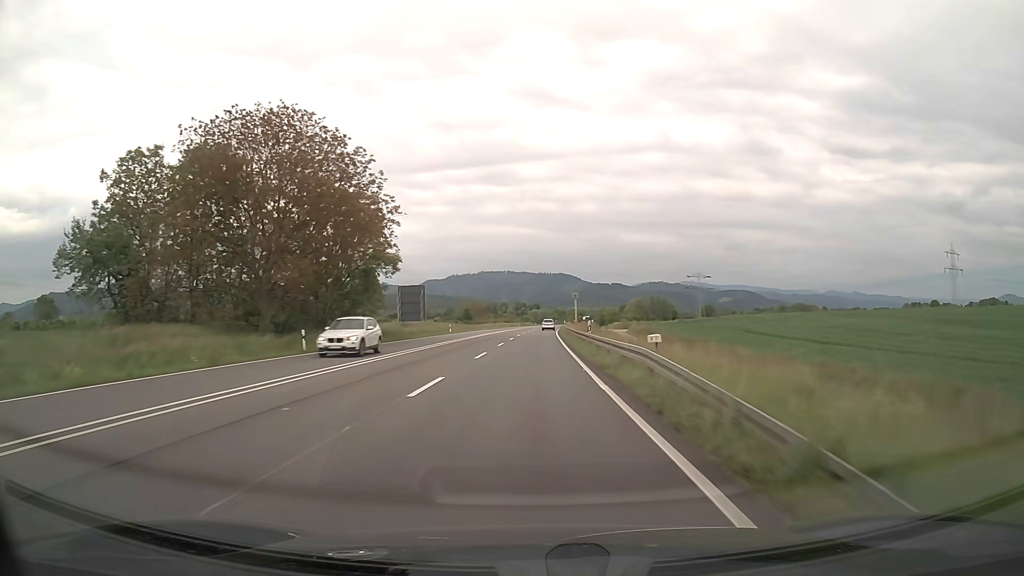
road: trunk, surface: asphalt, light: Day
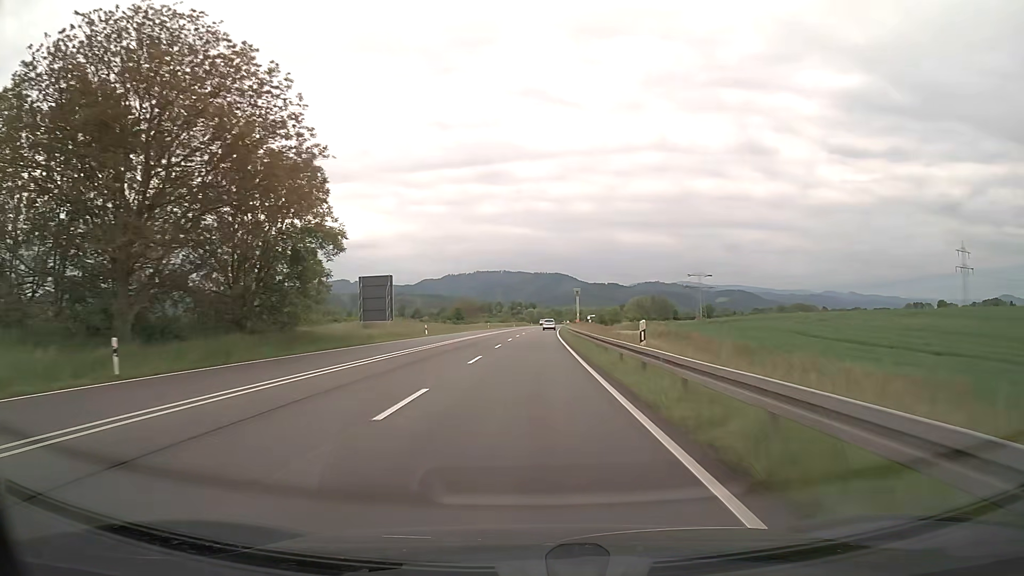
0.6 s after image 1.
(+0.1, +15.1) m; 0°
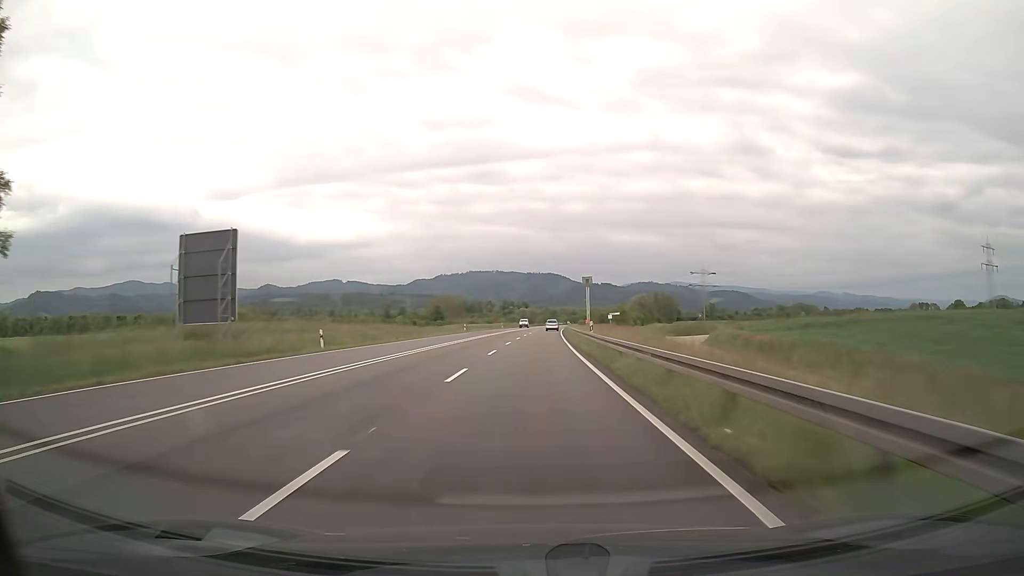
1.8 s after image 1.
(+0.2, +30.2) m; +1°
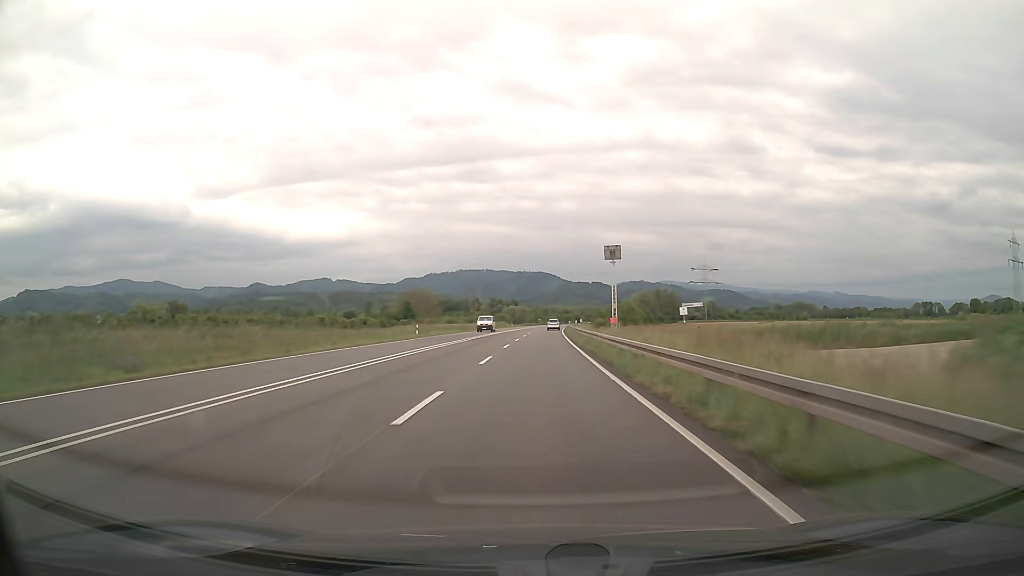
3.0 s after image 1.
(+0.2, +30.2) m; +1°
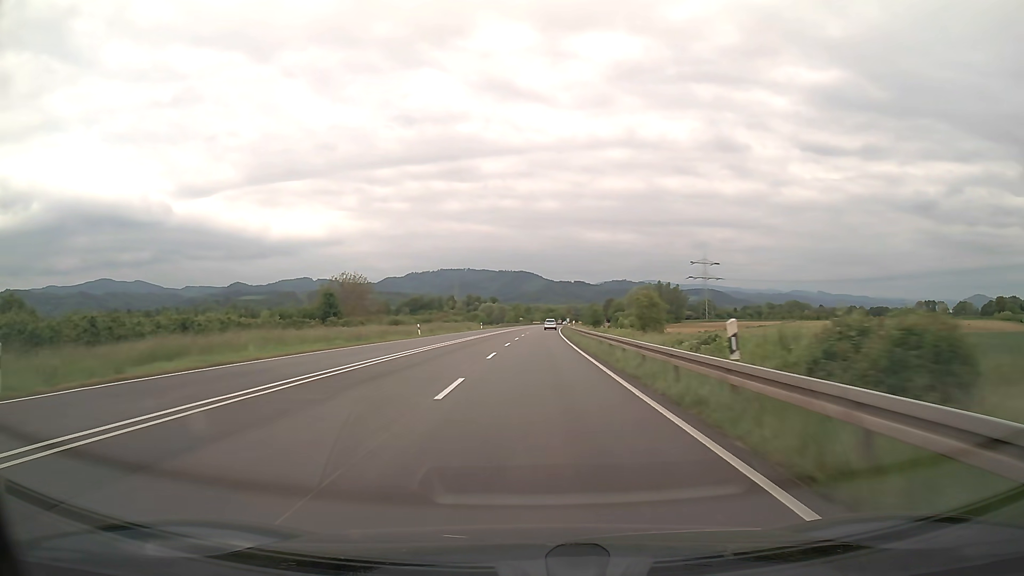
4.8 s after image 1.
(+0.6, +45.4) m; +1°
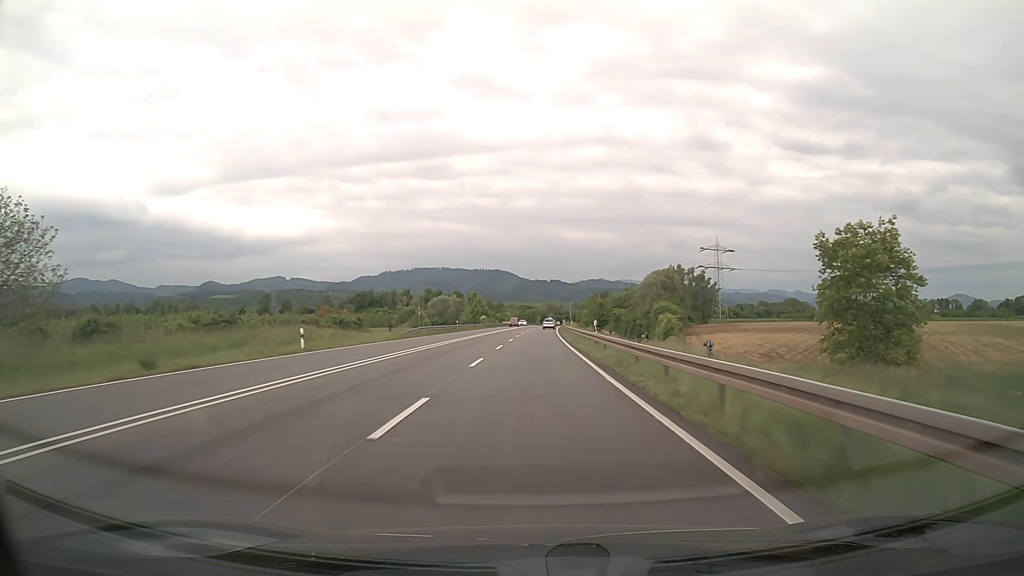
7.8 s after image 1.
(+1.6, +76.0) m; +2°
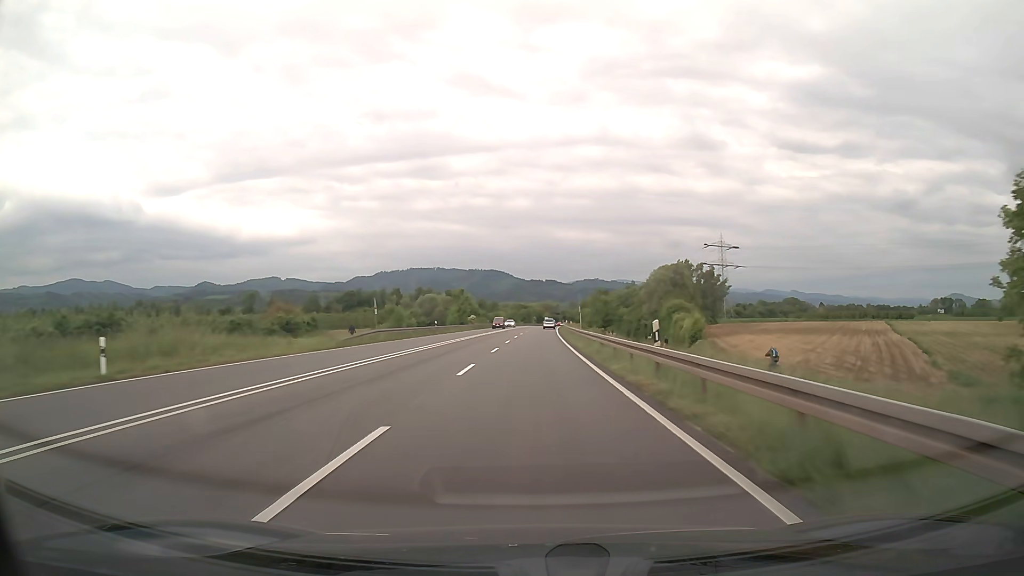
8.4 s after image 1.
(+0.1, +15.3) m; 0°
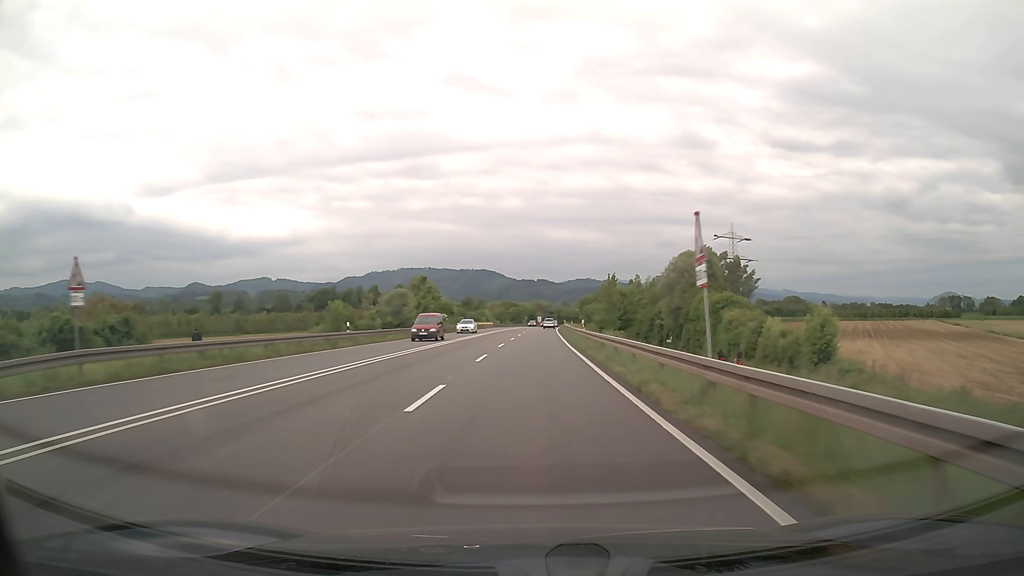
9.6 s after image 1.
(+0.2, +30.6) m; +1°
